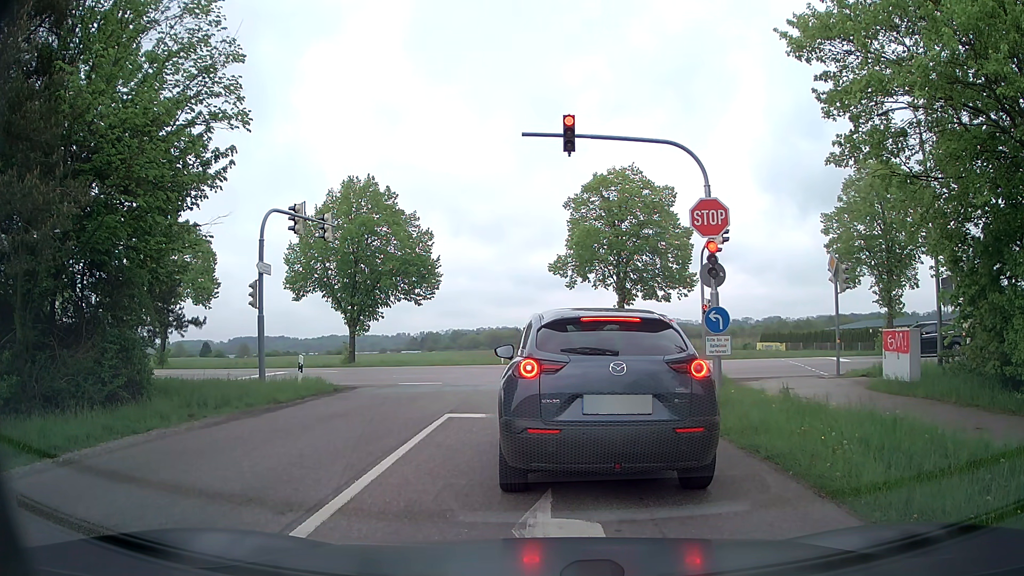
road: tertiary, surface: asphalt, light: Day
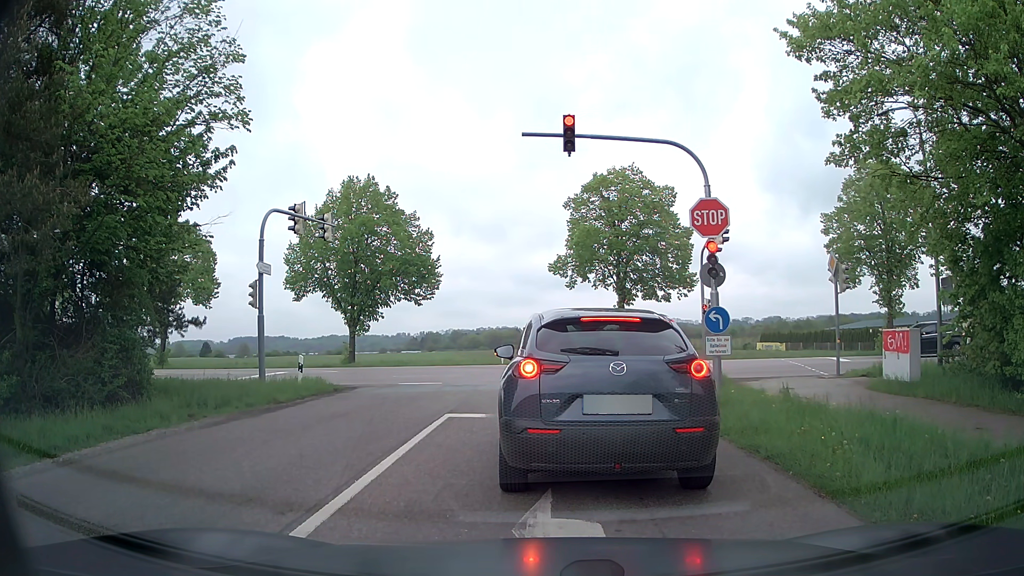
(0.0, 0.0) m; 0°
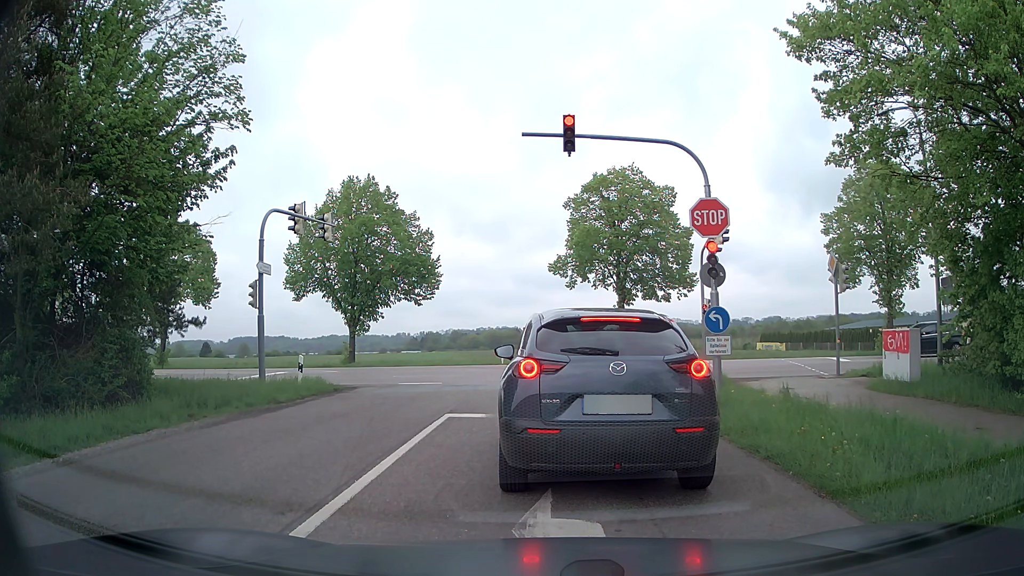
(0.0, 0.0) m; 0°
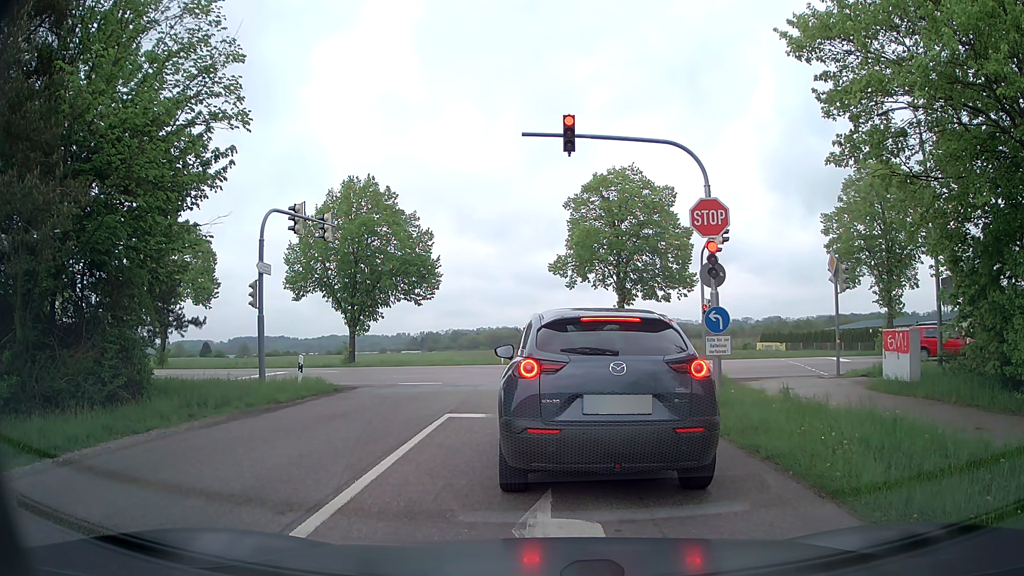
(0.0, 0.0) m; 0°
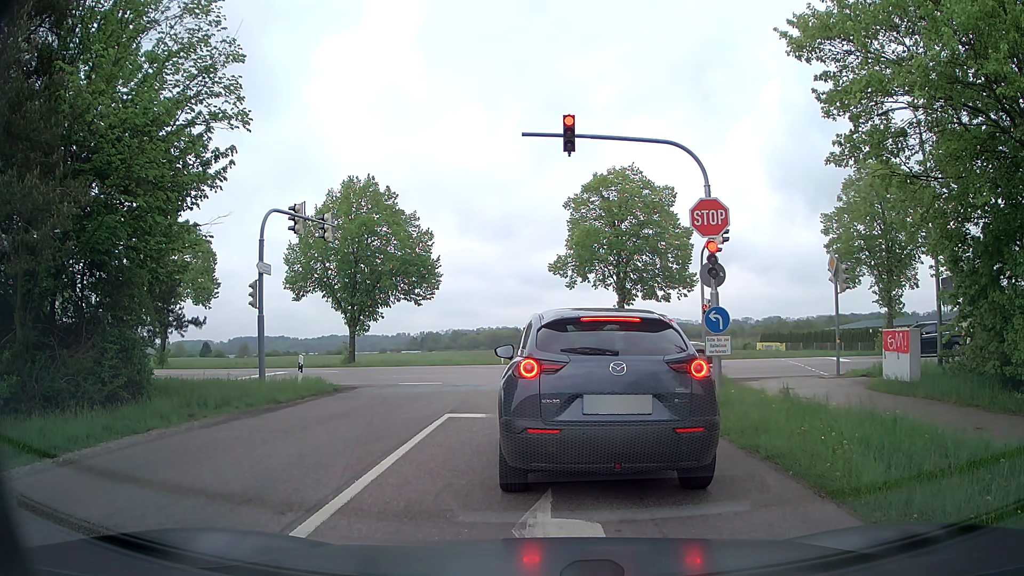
(0.0, 0.0) m; 0°
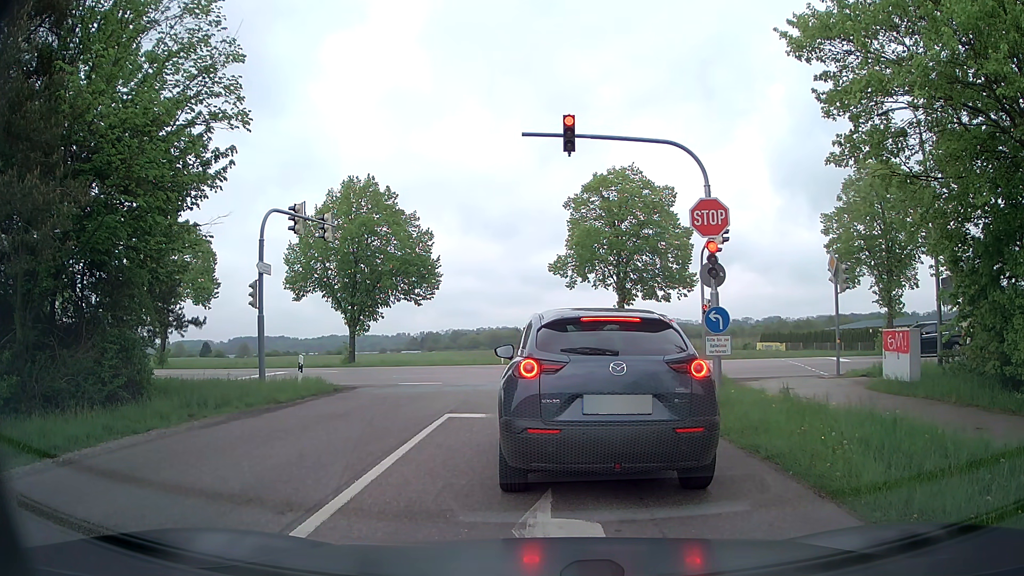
(0.0, 0.0) m; 0°
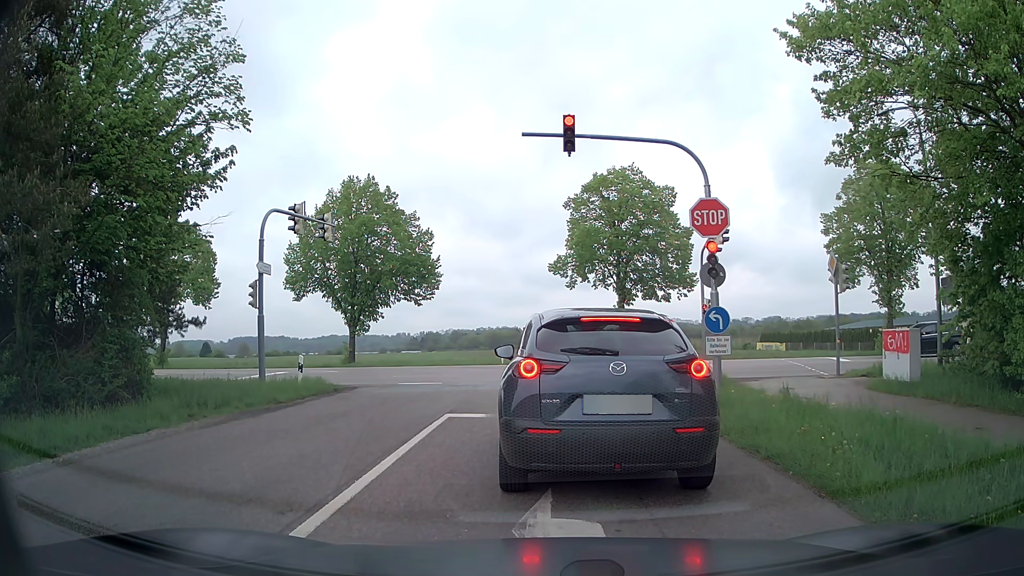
(0.0, 0.0) m; 0°
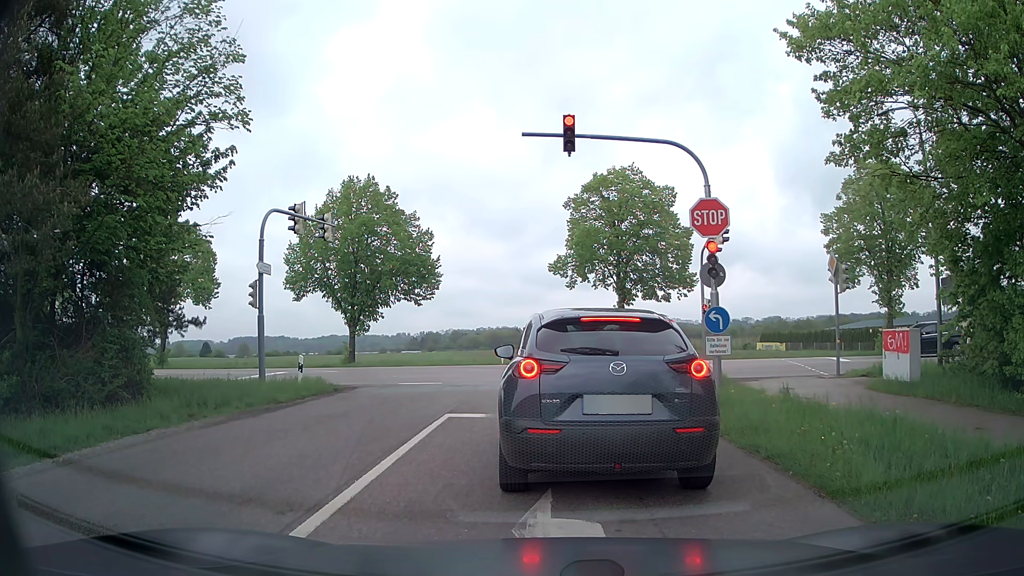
(0.0, 0.0) m; 0°
(0, +10) (0, +20) (-3, +29) (-11, +35) (-21, +38) (-31, +39) (-41, +40) (-51, +41) (-61, +42) (-70, +44) m
